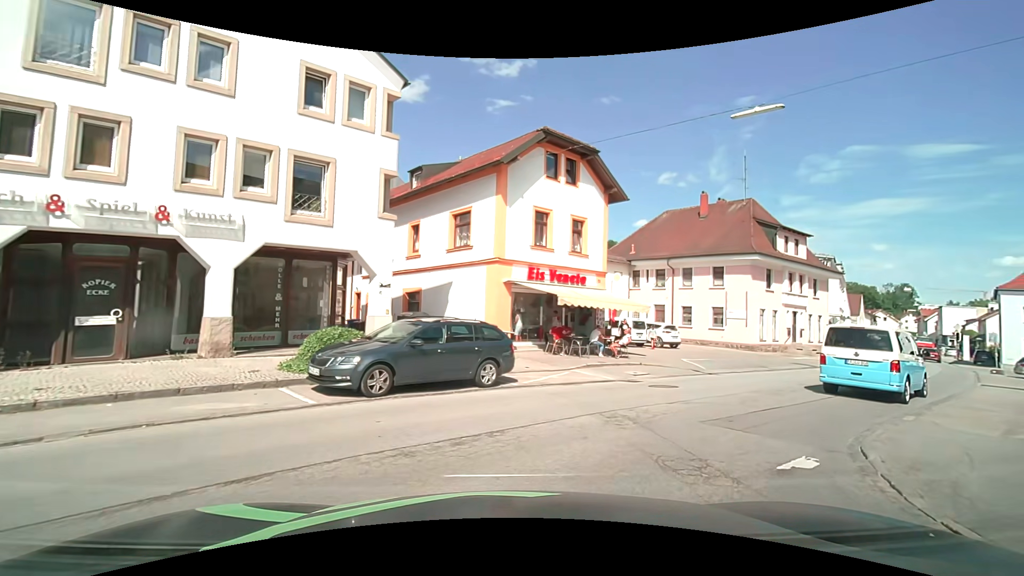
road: residential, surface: asphalt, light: Day
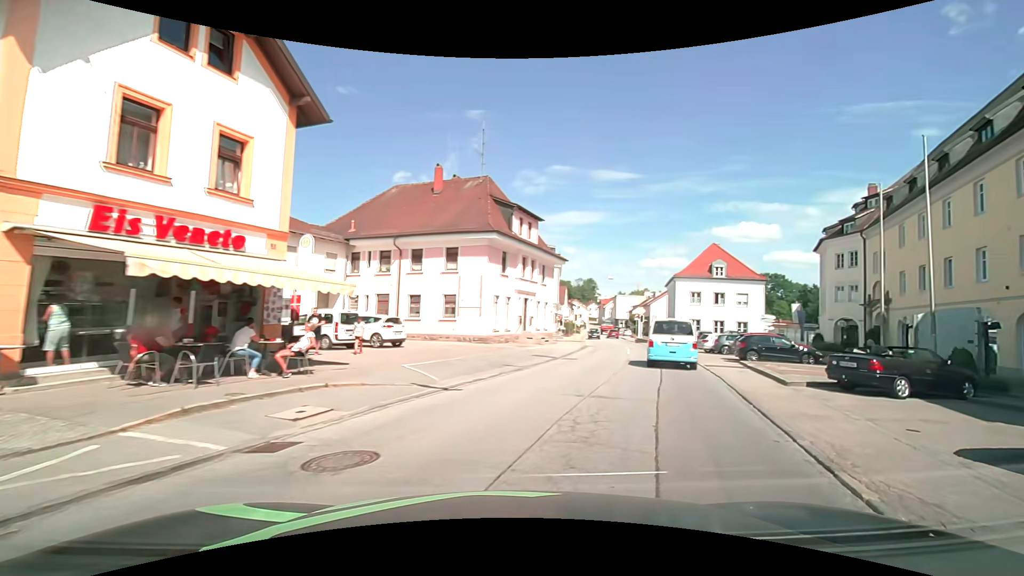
(+2.0, +8.5) m; +30°
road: secondary
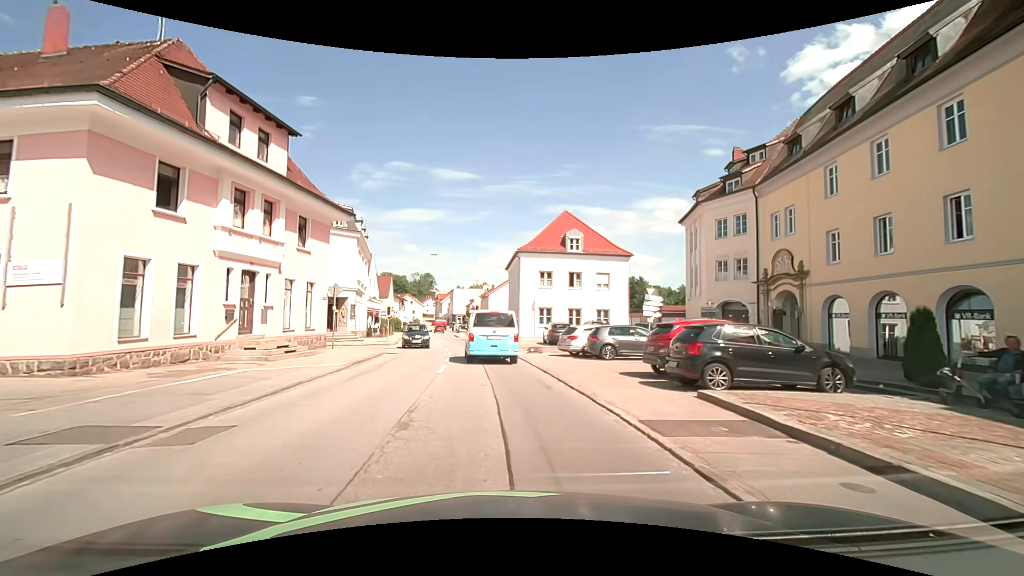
(+4.3, +16.8) m; +18°
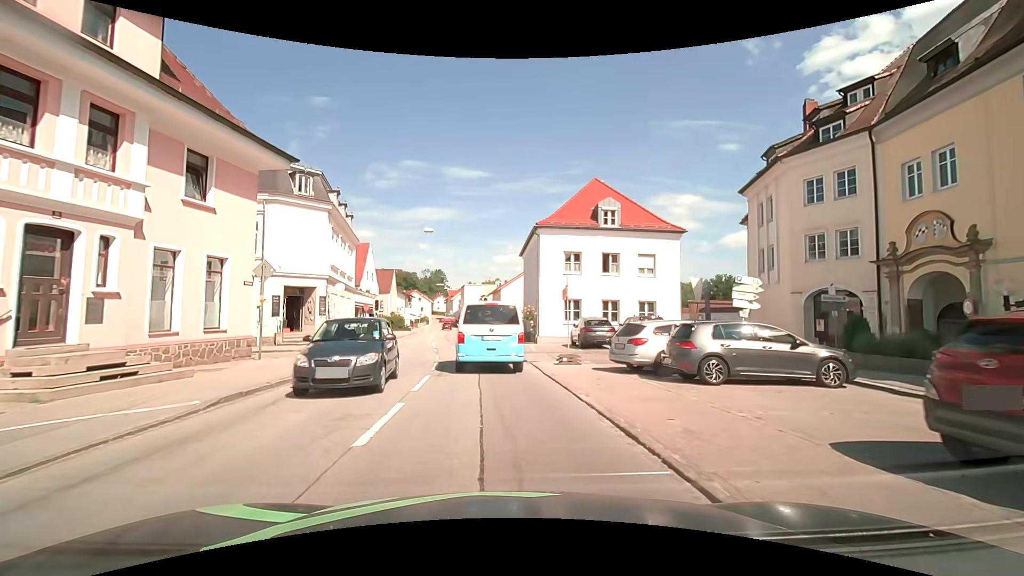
(-0.1, +8.9) m; -1°
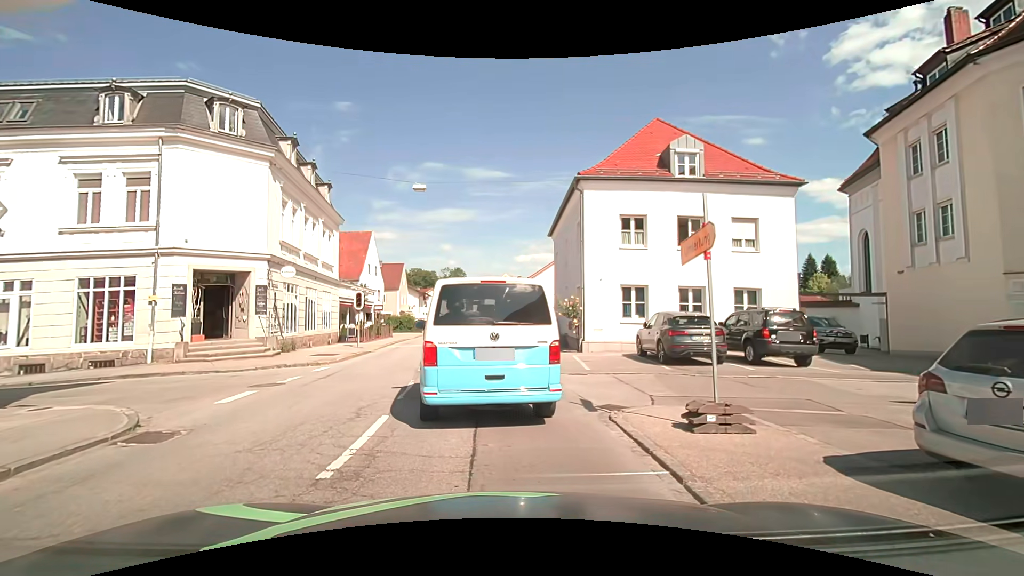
(-0.3, +9.6) m; -4°
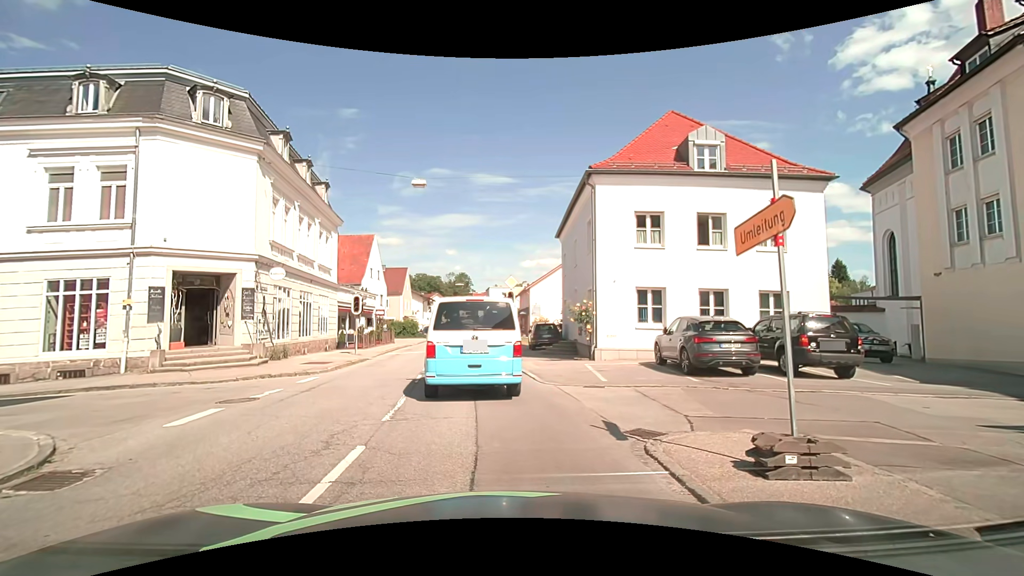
(0.0, +1.5) m; +1°
